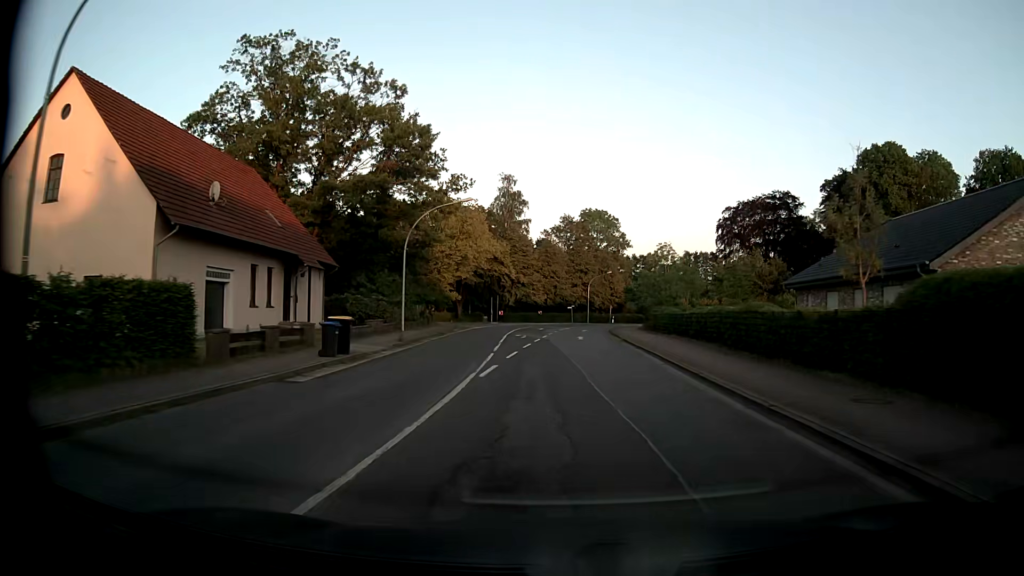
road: secondary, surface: asphalt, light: Day
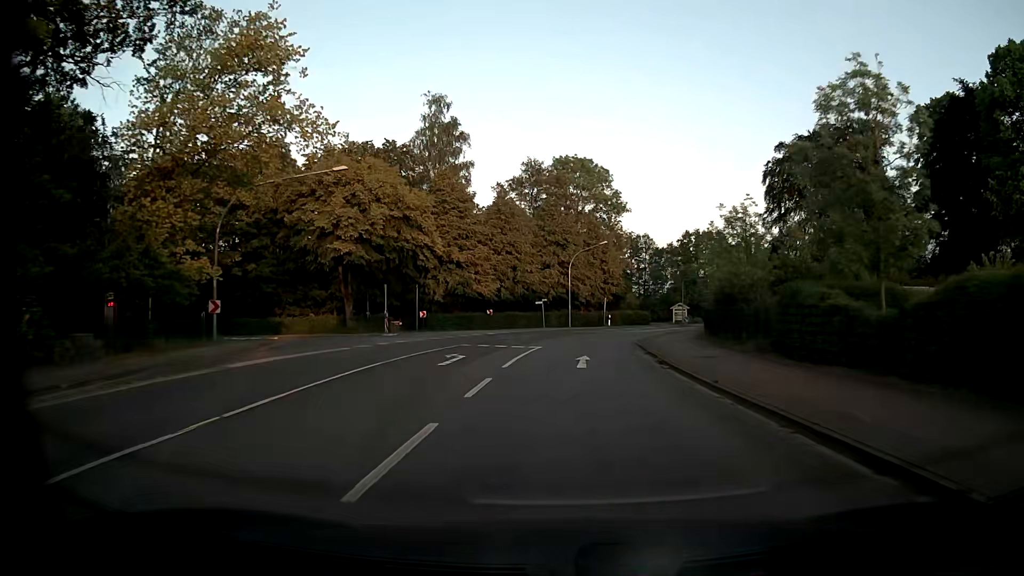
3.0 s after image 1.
(+0.8, +38.8) m; +2°
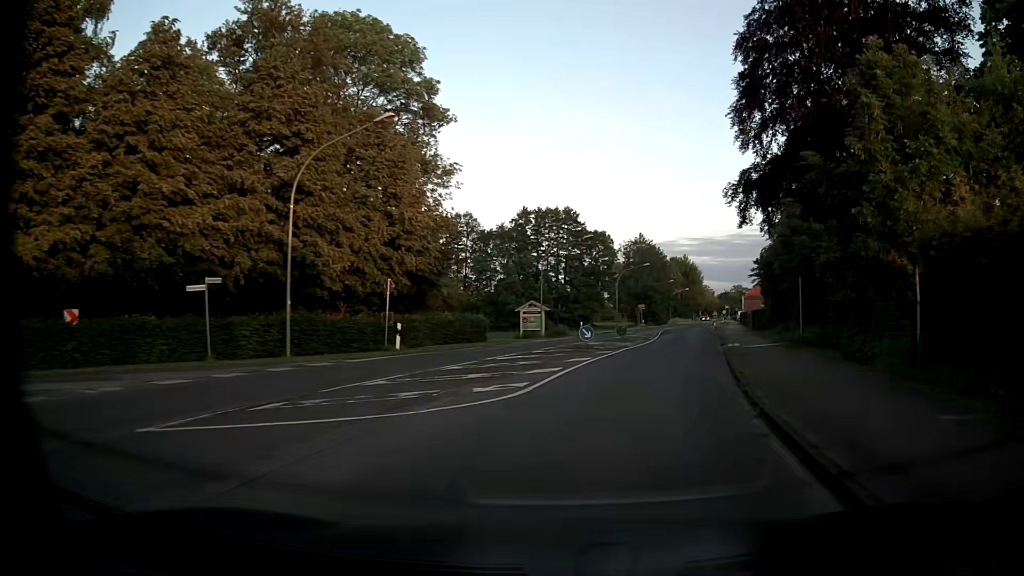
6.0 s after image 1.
(+3.5, +38.7) m; +16°
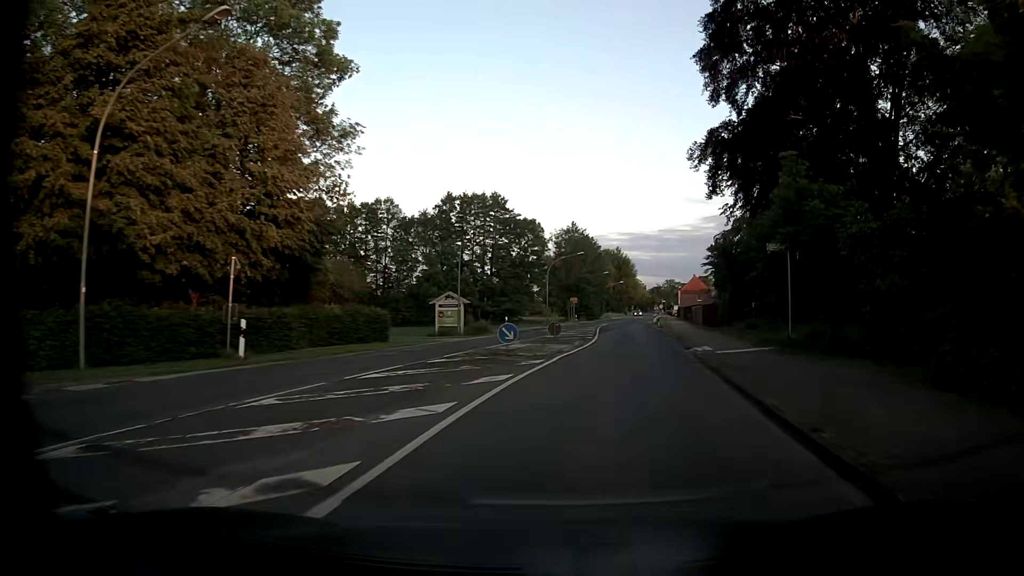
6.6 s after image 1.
(+0.4, +7.7) m; +6°
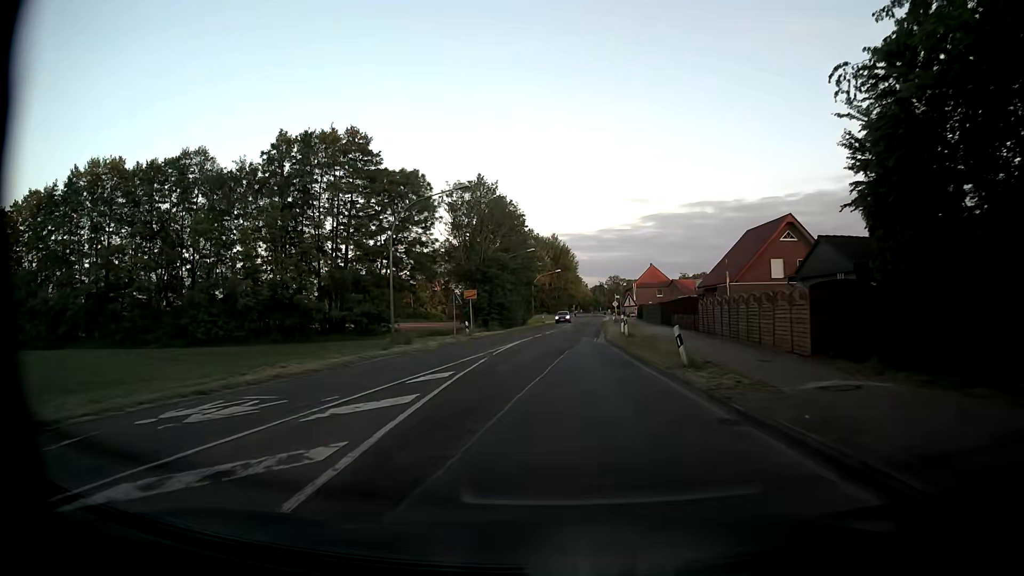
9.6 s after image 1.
(+3.9, +38.6) m; +5°
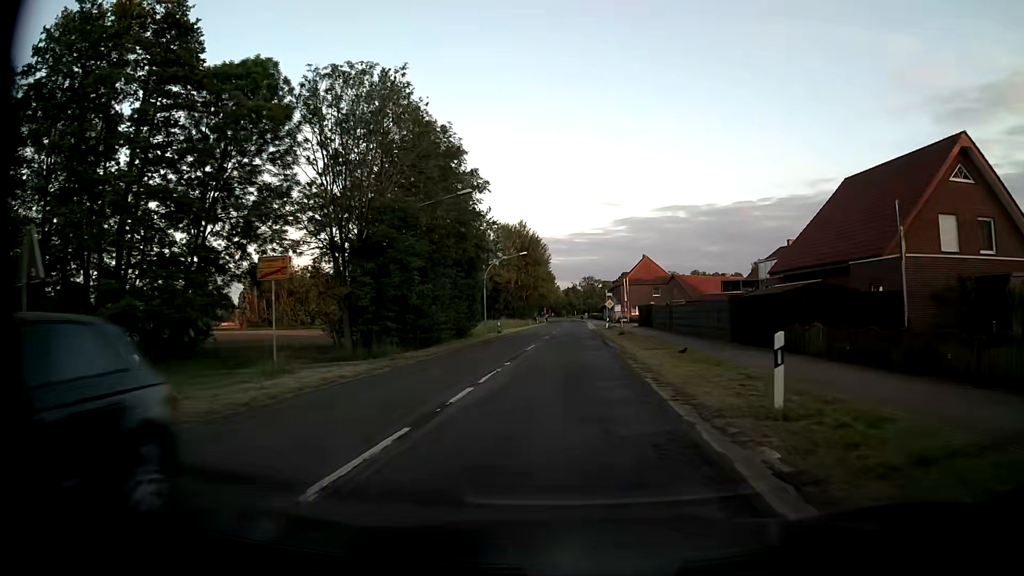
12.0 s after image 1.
(+0.3, +31.4) m; +2°
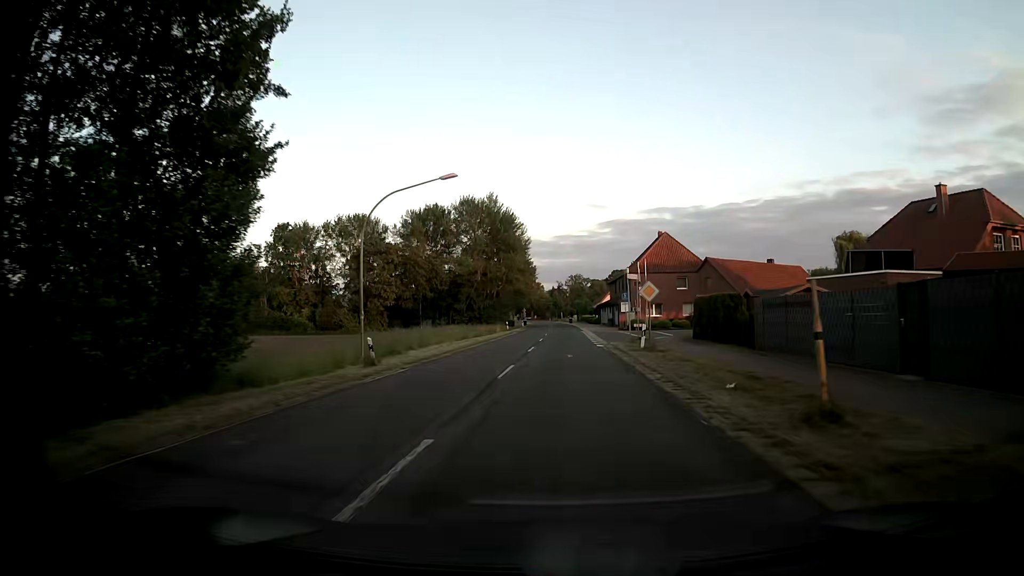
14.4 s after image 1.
(+0.5, +35.2) m; +1°
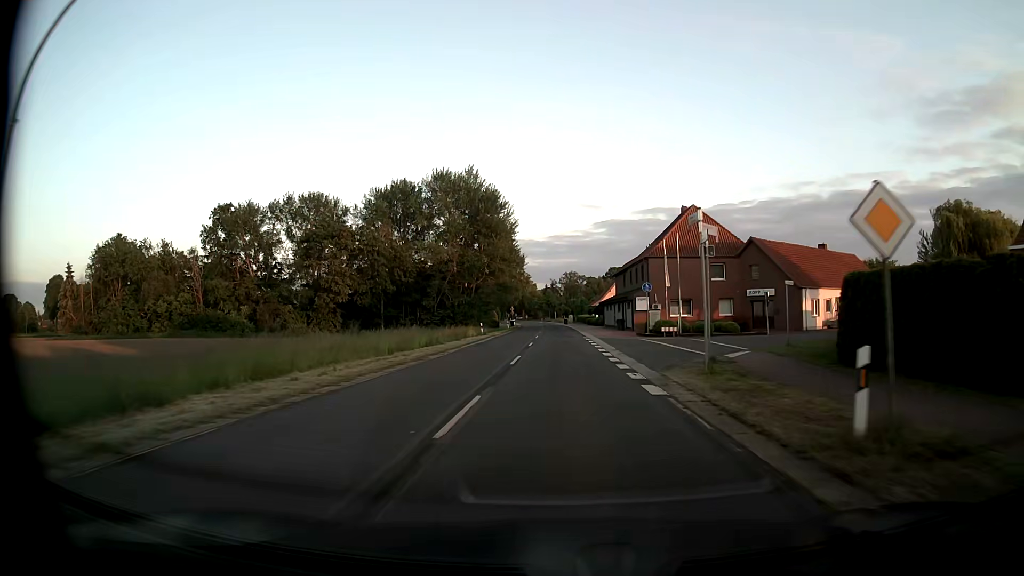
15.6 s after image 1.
(+0.1, +19.7) m; +1°
(0, +10) (0, +20) (0, +30) (0, +40) (0, +50) (0, +60) (0, +70) (0, +80) (-1, +90) (-1, +100) m
